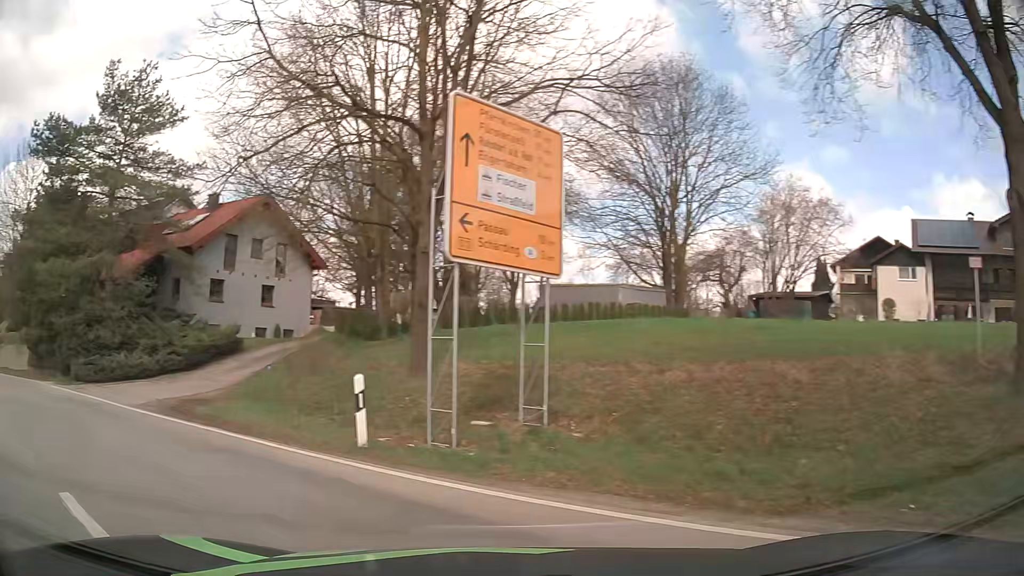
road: primary_link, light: Day
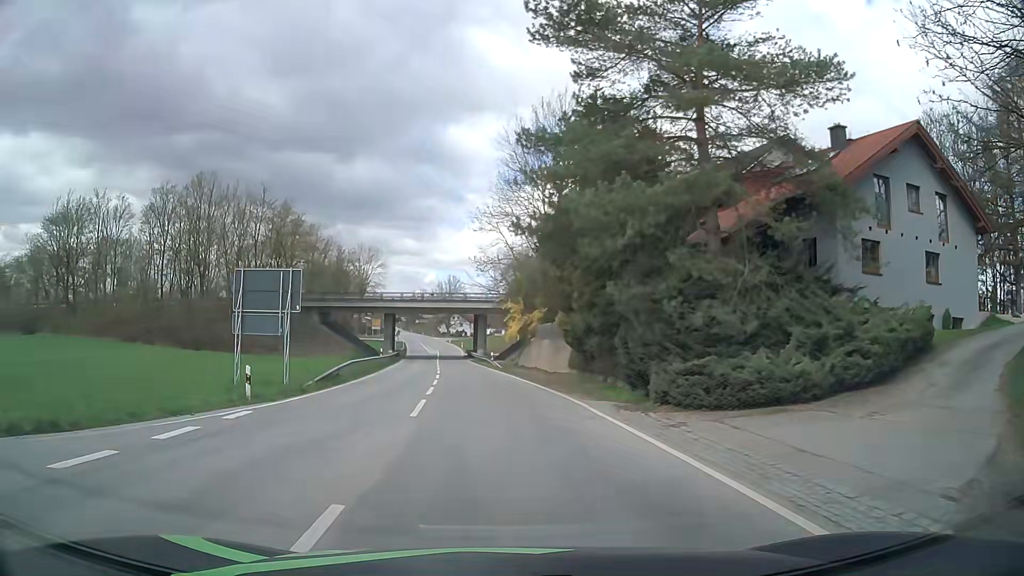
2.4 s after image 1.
(-7.5, +11.8) m; -48°
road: secondary
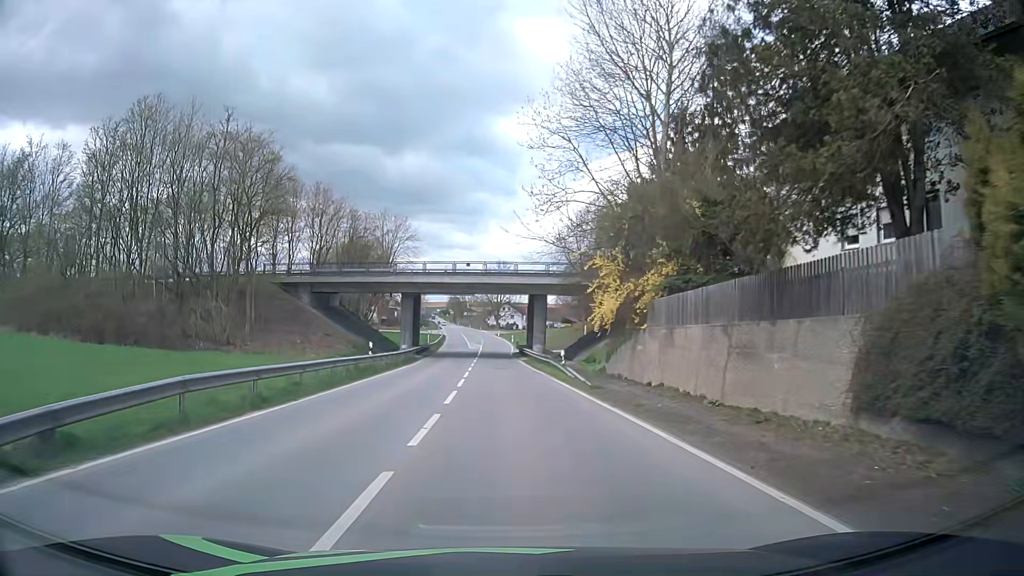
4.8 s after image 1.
(-1.4, +22.9) m; -5°
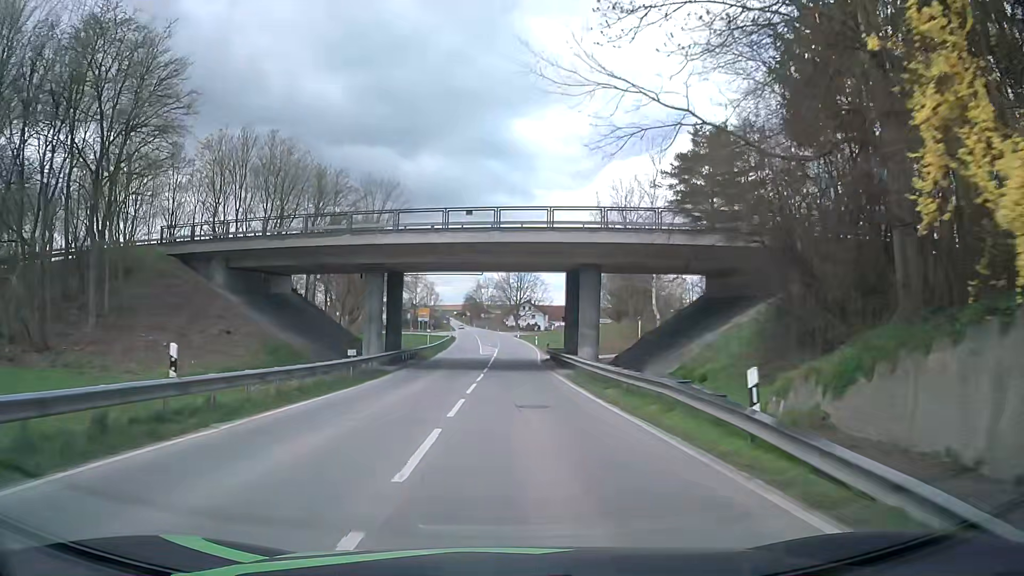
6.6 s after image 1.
(-0.2, +20.8) m; -1°
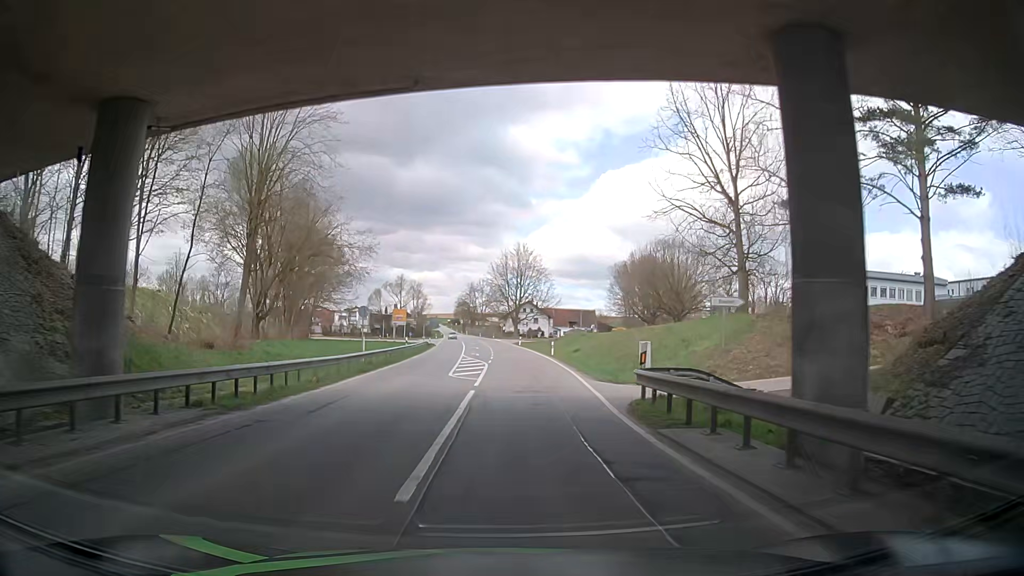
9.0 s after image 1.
(-0.1, +31.1) m; 0°
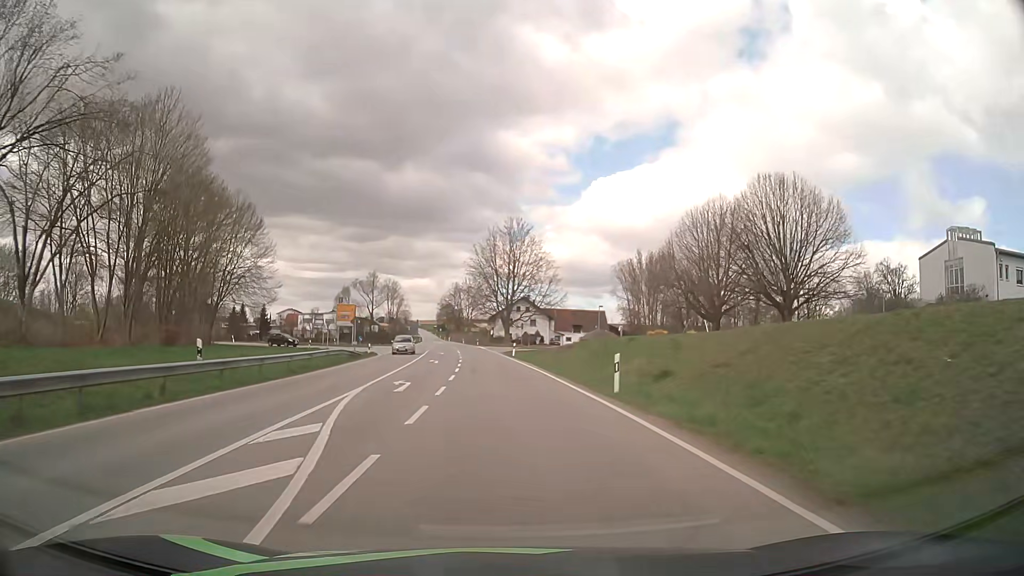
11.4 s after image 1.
(+0.9, +33.8) m; +1°
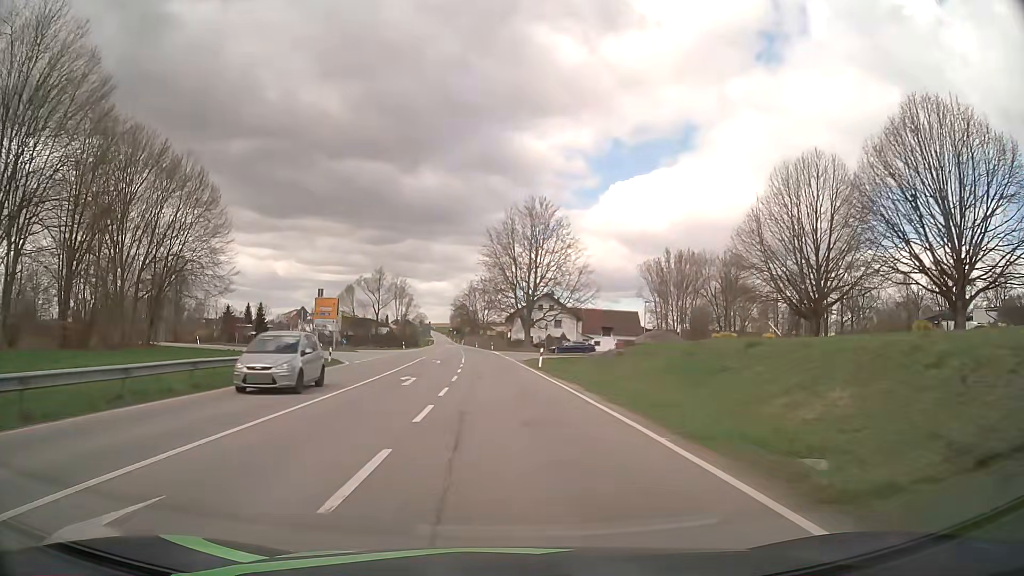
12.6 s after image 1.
(-0.2, +17.6) m; -1°
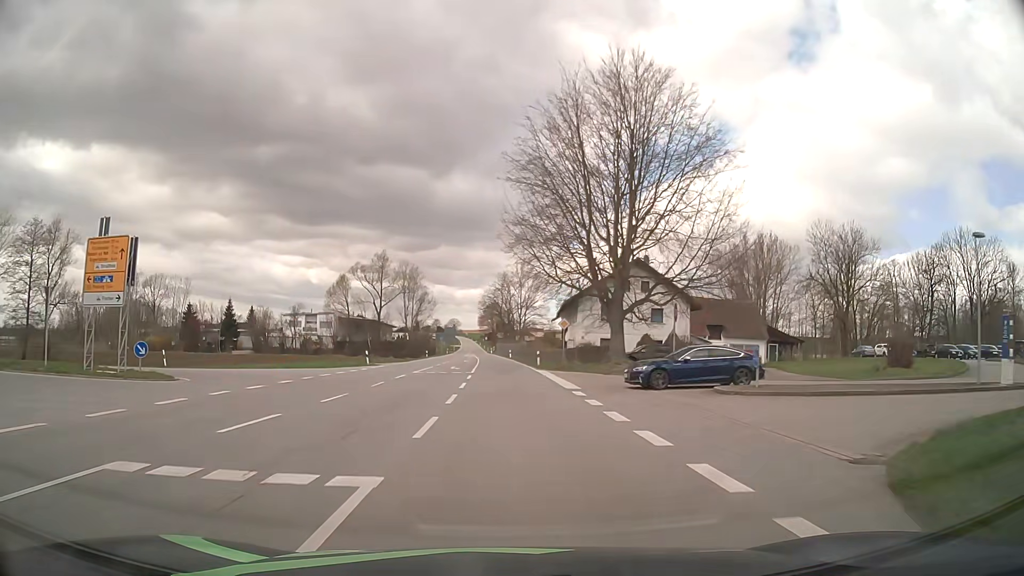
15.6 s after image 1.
(-1.5, +45.1) m; -3°
(0, +10) (0, +20) (0, +30) (-1, +40) (-1, +50) (-1, +60) (-2, +70) (-2, +80) (-3, +90) (-3, +100) m
